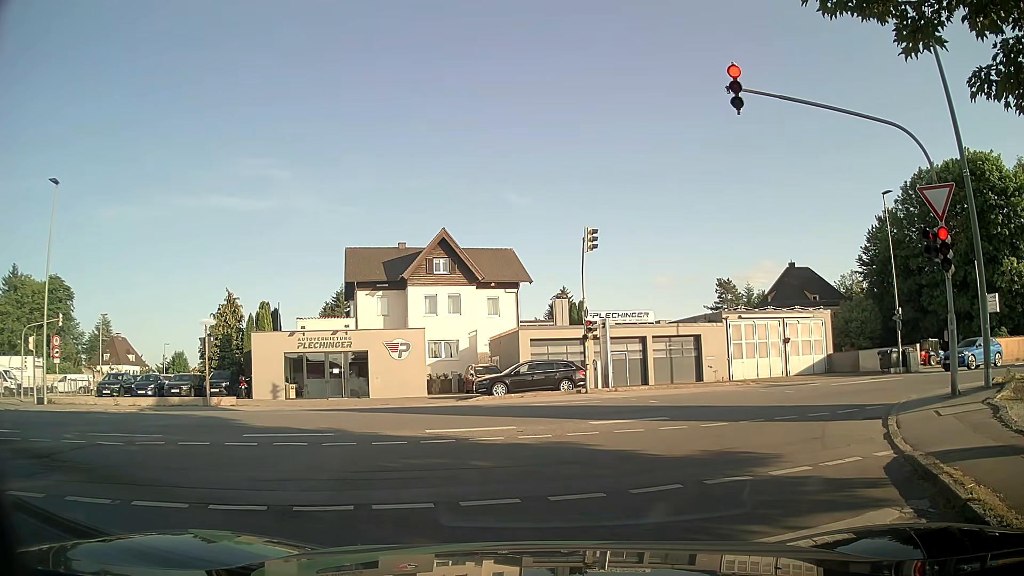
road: residential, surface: asphalt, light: Day
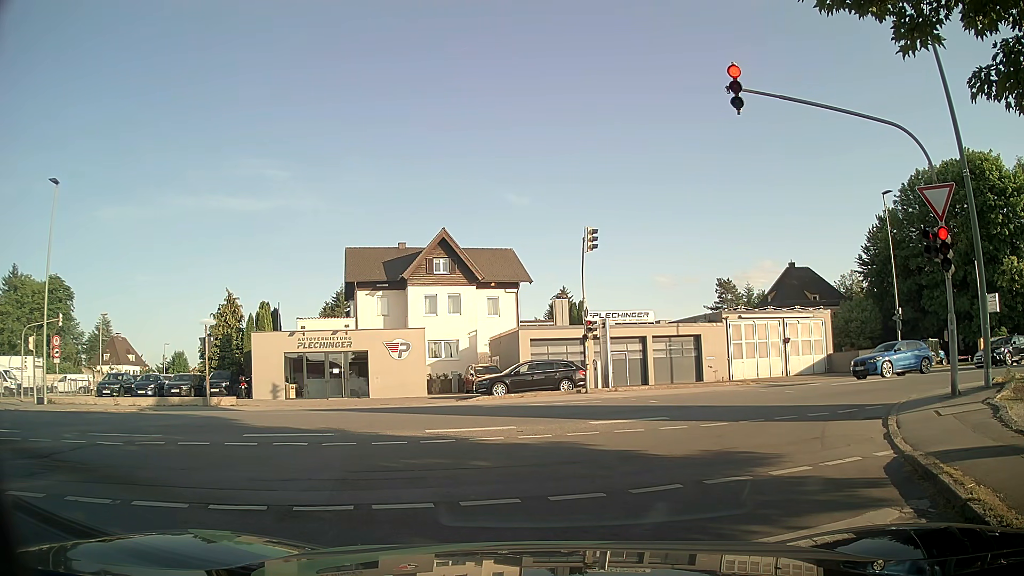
(0.0, 0.0) m; 0°
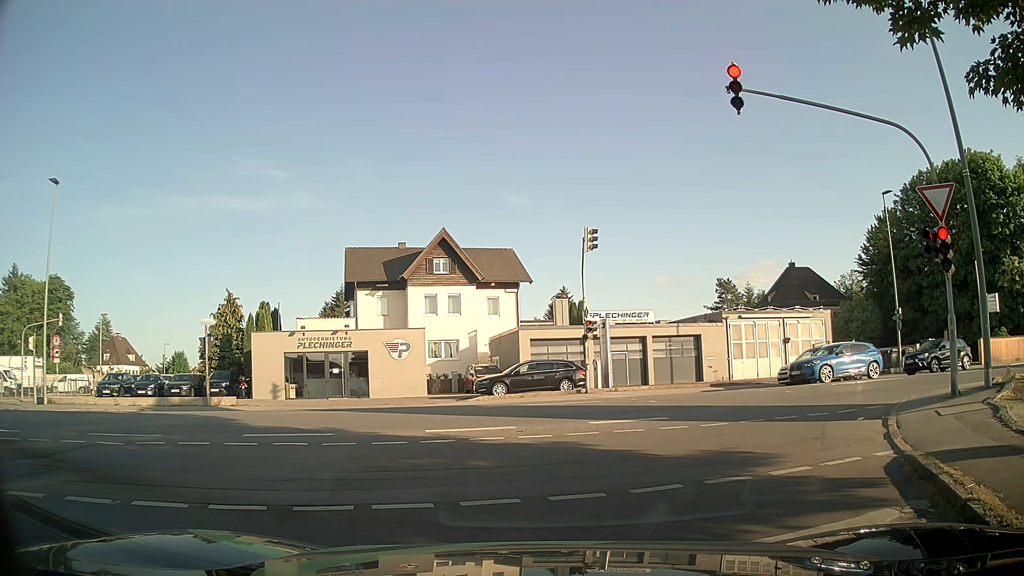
(0.0, 0.0) m; 0°
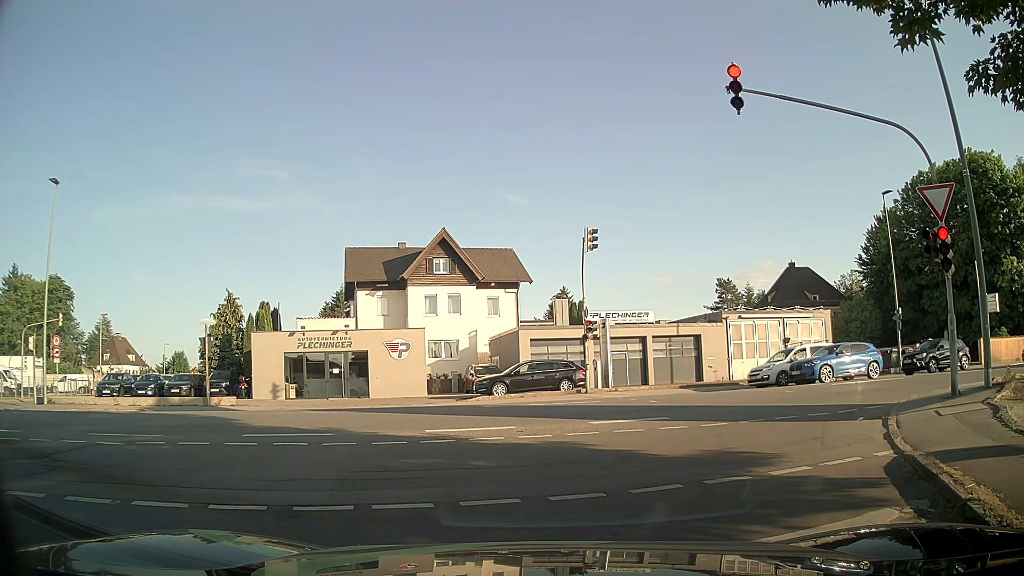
(0.0, 0.0) m; 0°
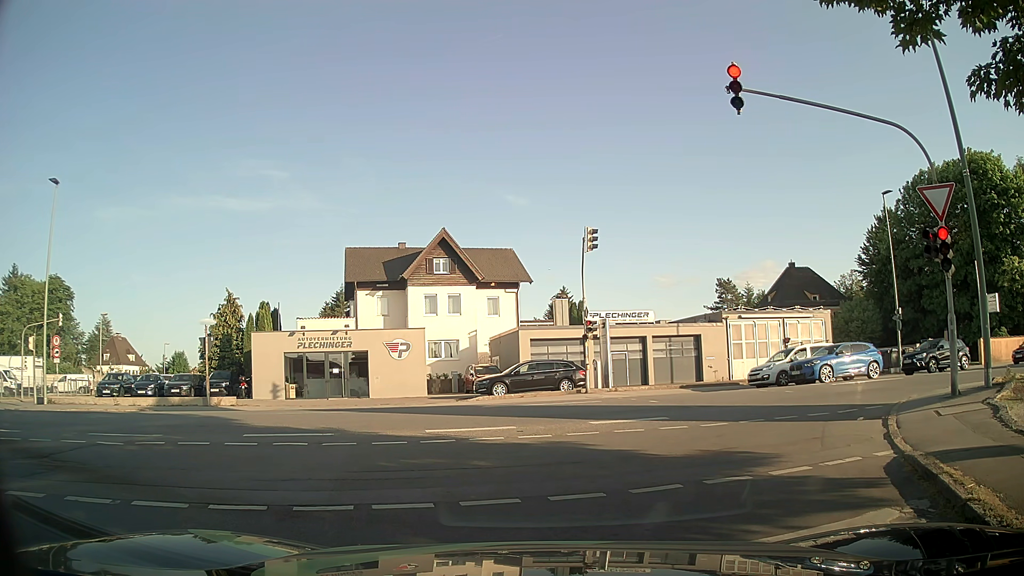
(0.0, 0.0) m; 0°
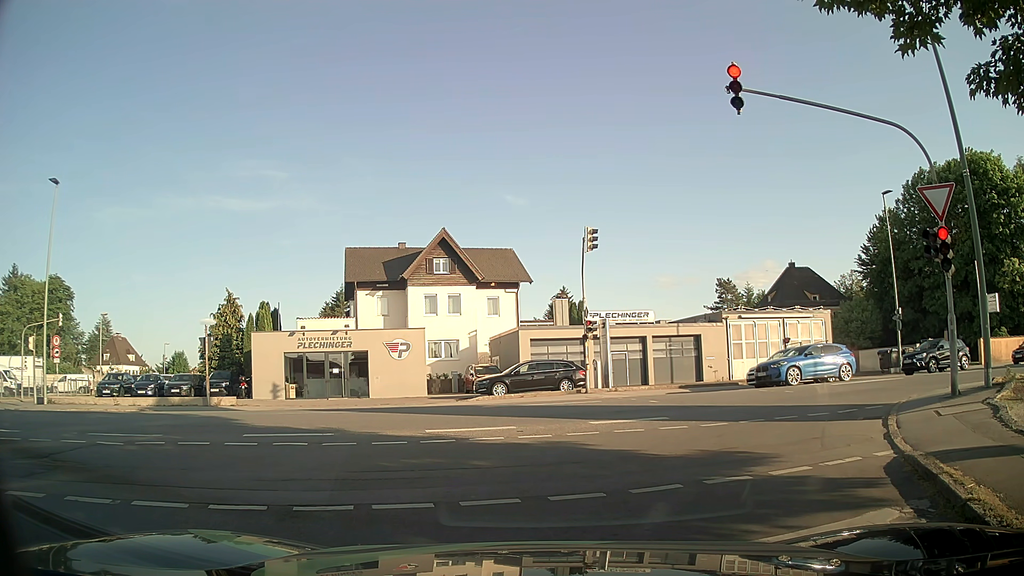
(0.0, 0.0) m; 0°
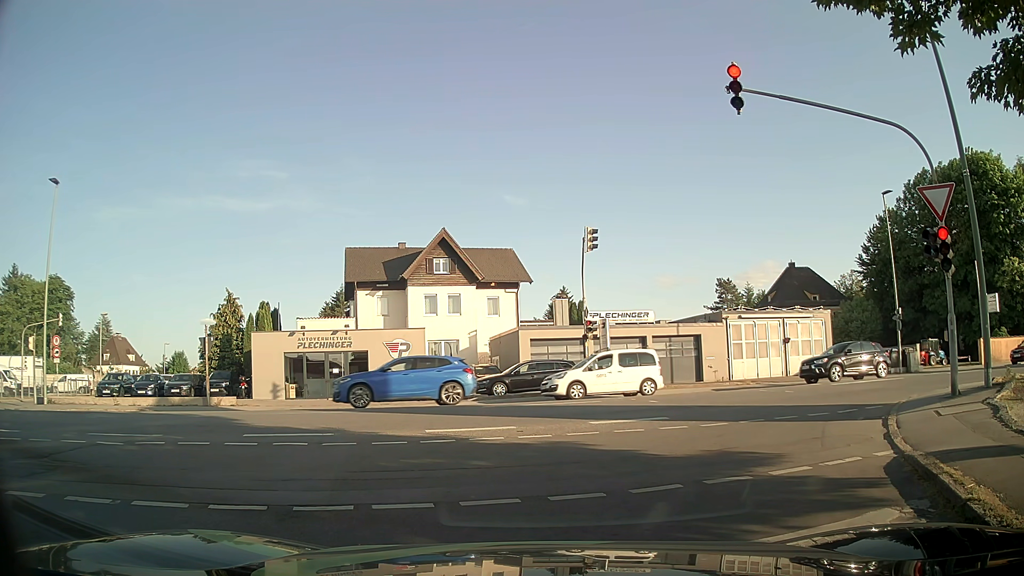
(0.0, 0.0) m; 0°
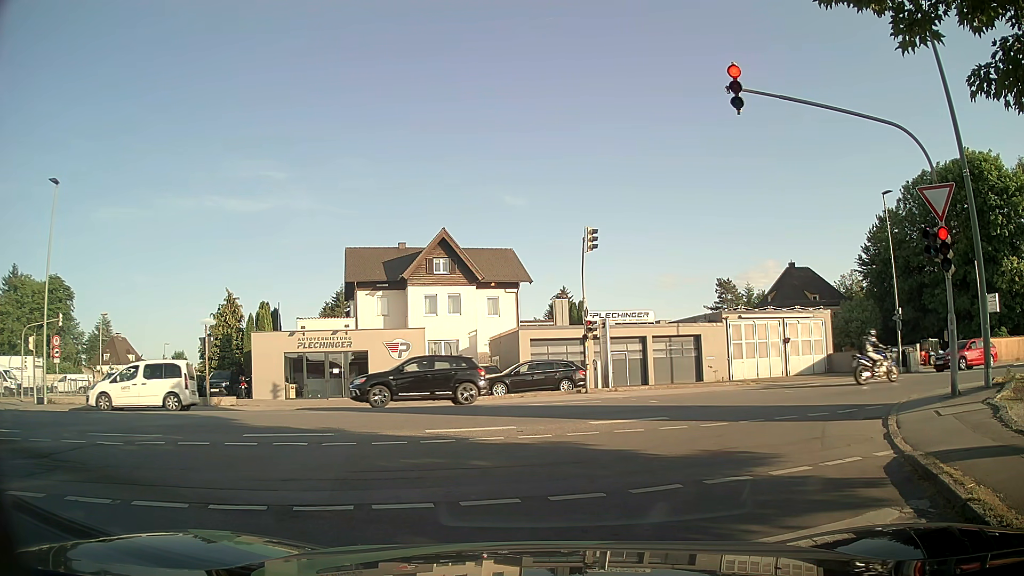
(0.0, 0.0) m; 0°
